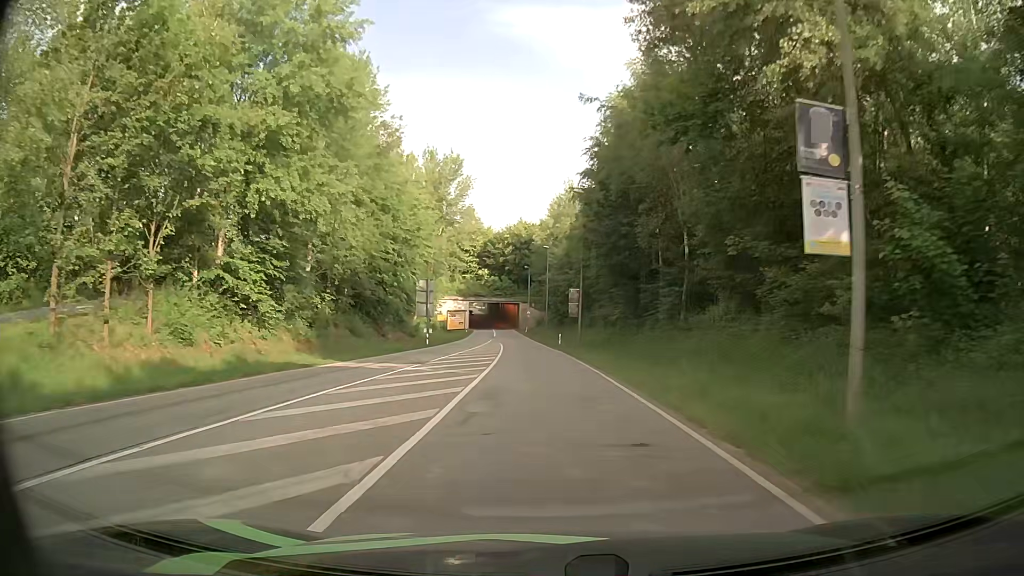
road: secondary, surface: asphalt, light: Day
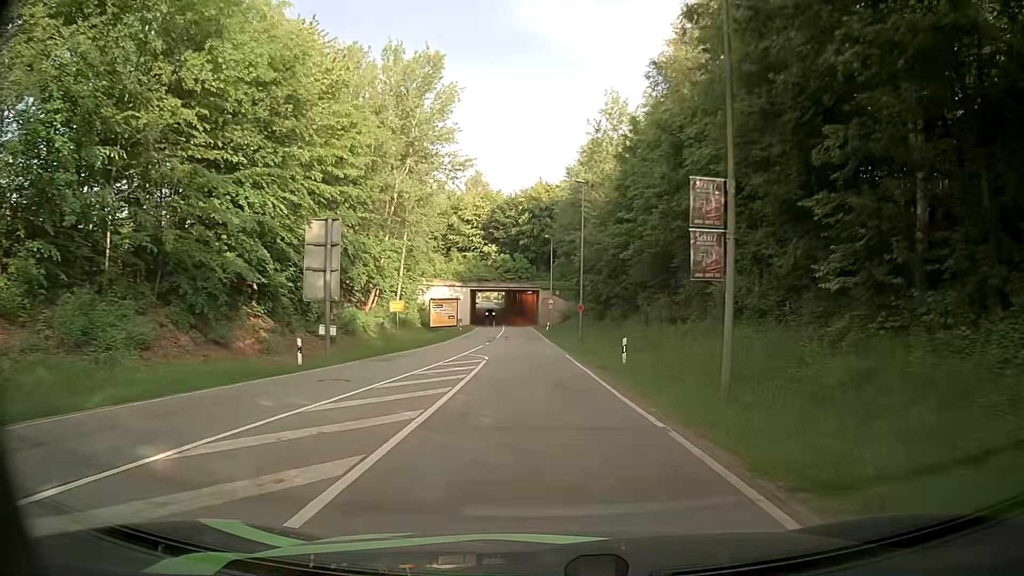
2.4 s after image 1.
(-0.7, +32.1) m; -2°
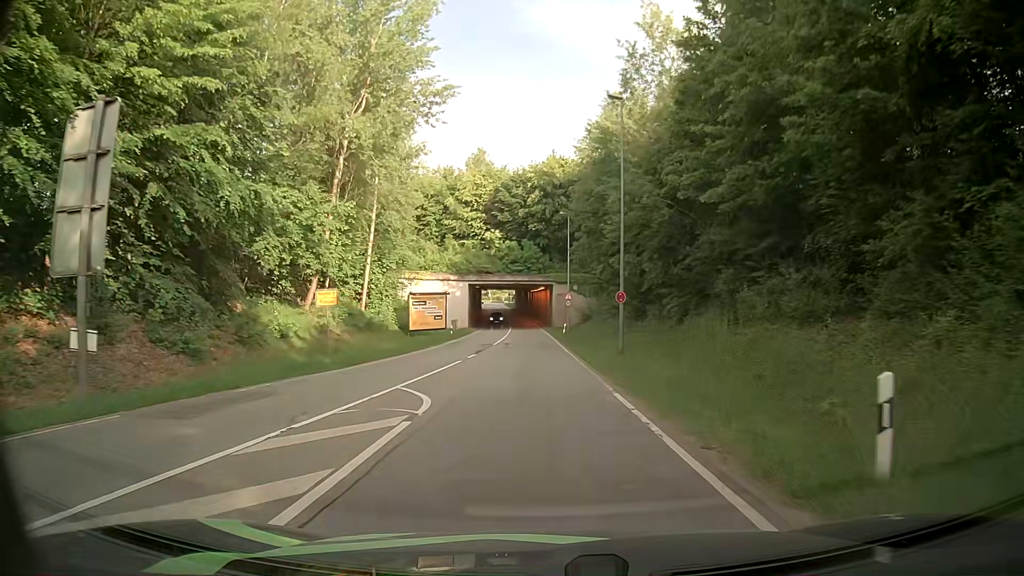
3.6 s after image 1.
(-0.3, +16.2) m; -1°
